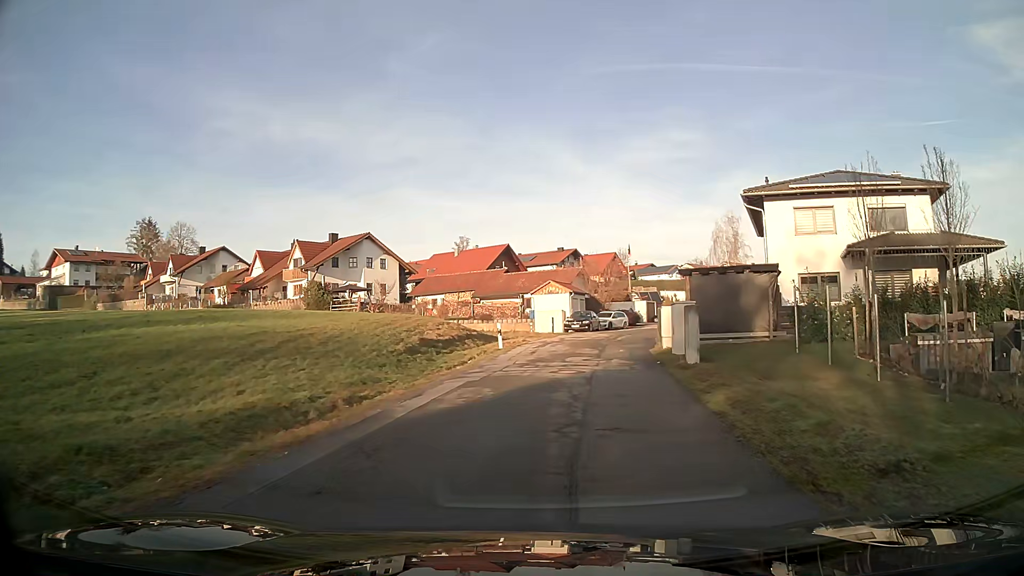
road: residential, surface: asphalt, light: Day
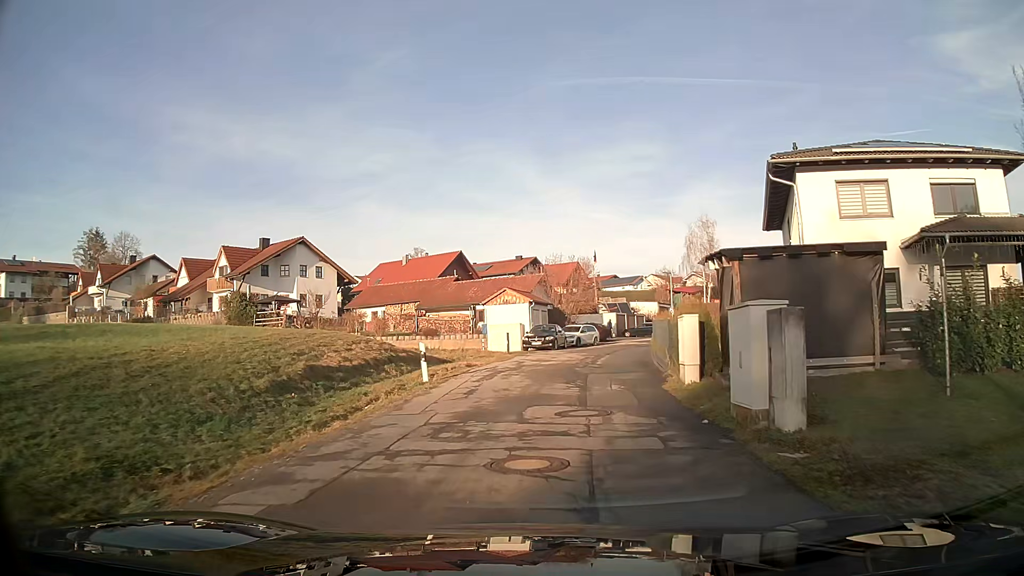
(+0.3, +8.7) m; +3°
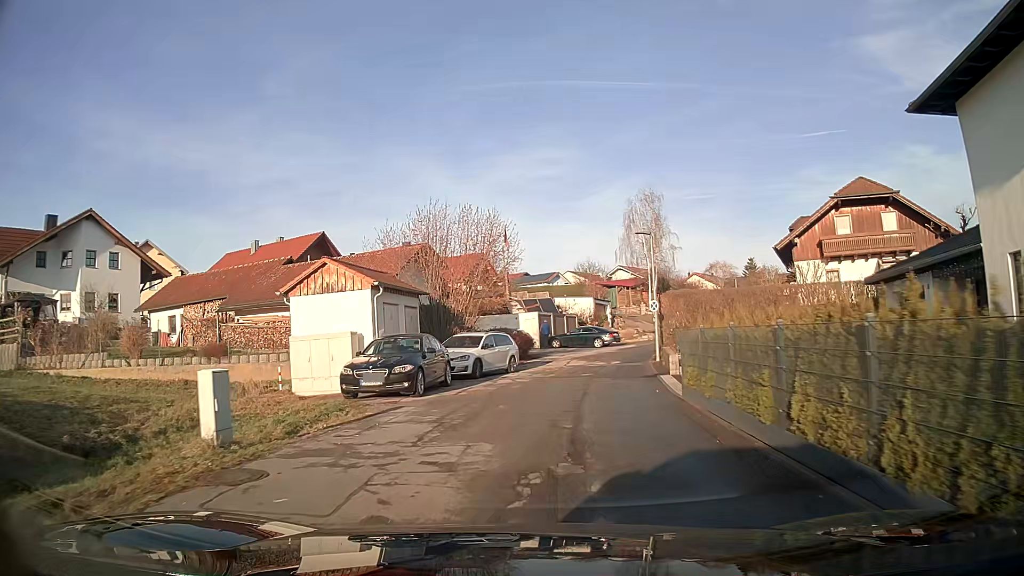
(+1.5, +21.8) m; +8°
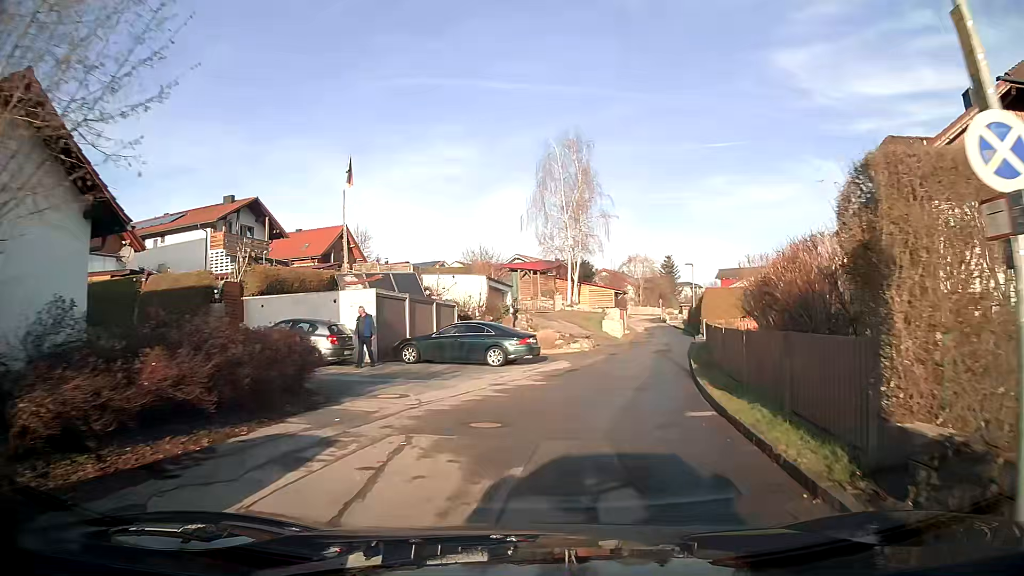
(+1.6, +22.5) m; +10°
(+1, +10) (+2, +20) (+4, +30) (+7, +39) (+8, +49) (+10, +59) (+11, +69) (+10, +79) (+5, +87) (-3, +93) m
